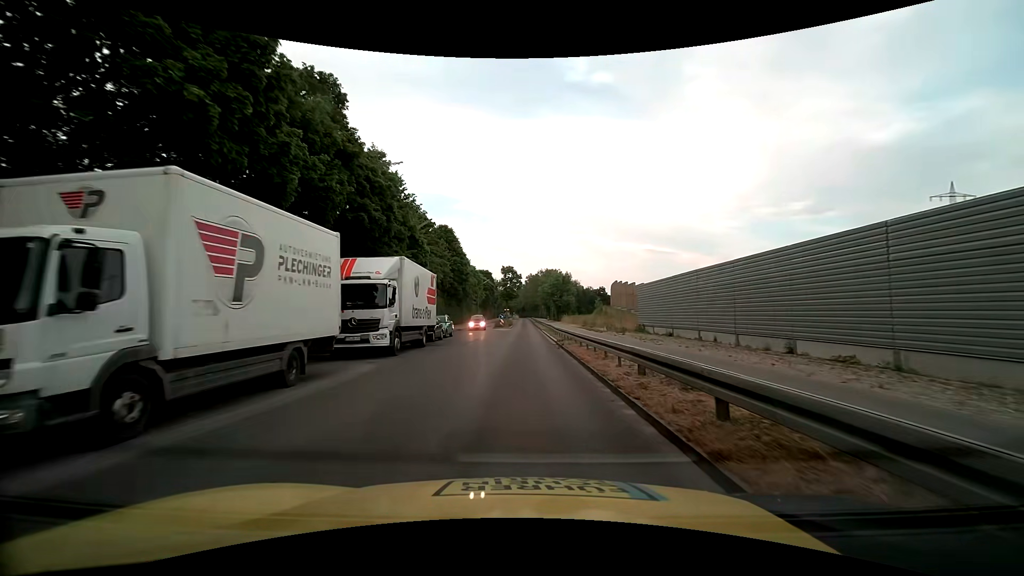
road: tertiary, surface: asphalt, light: Day
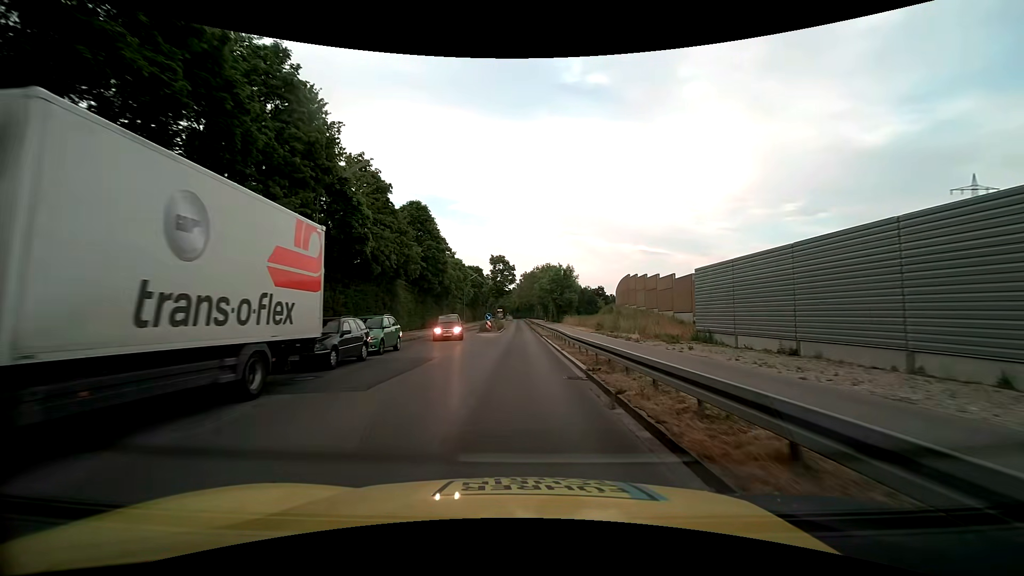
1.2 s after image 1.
(+0.1, +14.0) m; +1°
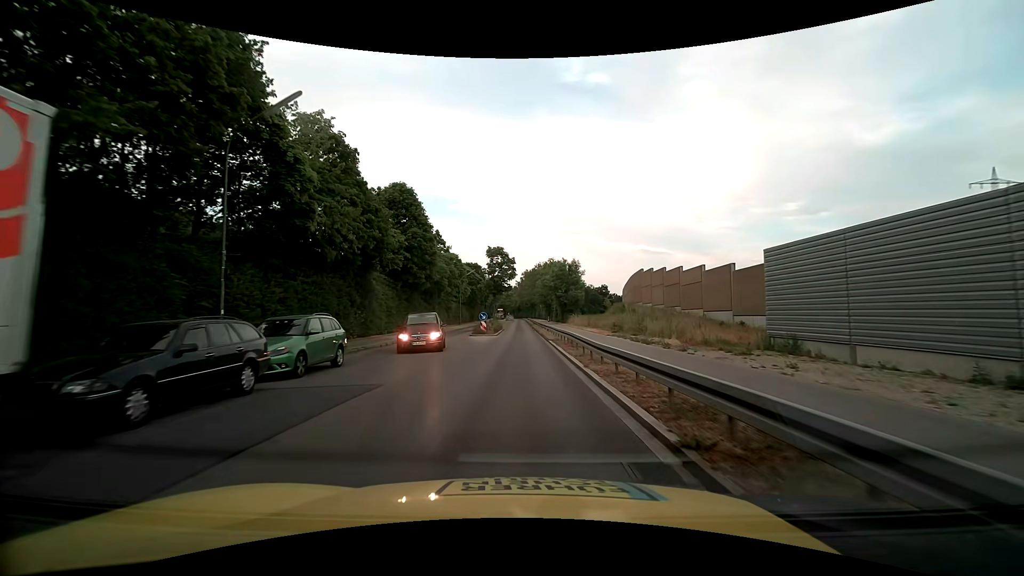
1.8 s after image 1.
(0.0, +7.0) m; 0°
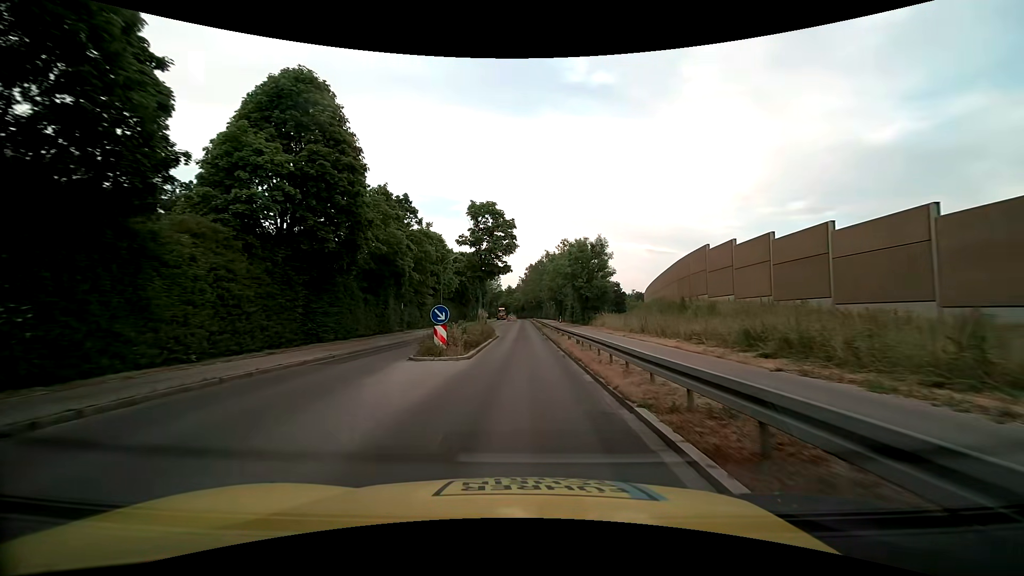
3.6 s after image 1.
(-0.1, +20.5) m; 0°
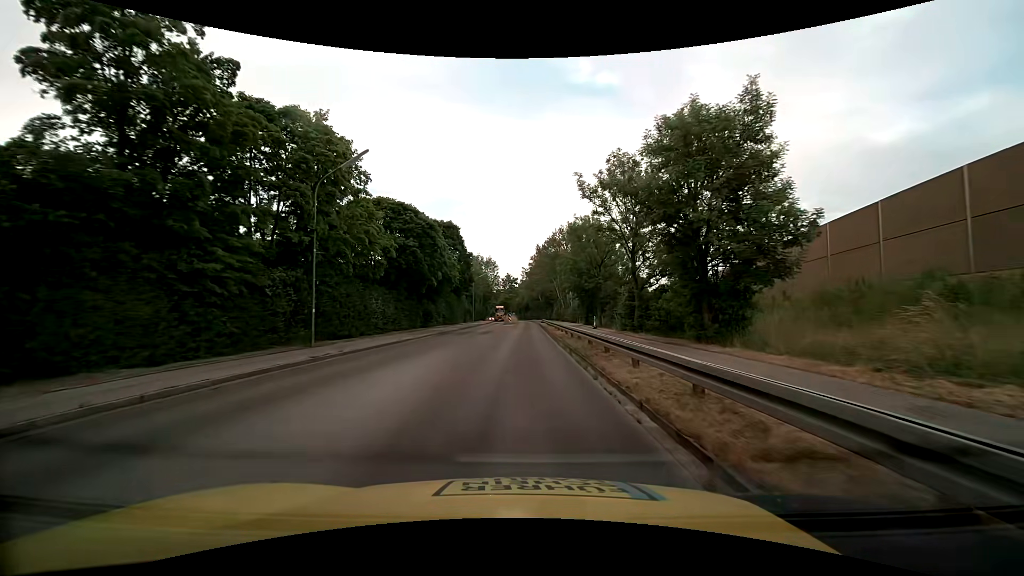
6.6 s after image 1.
(+0.1, +34.0) m; 0°
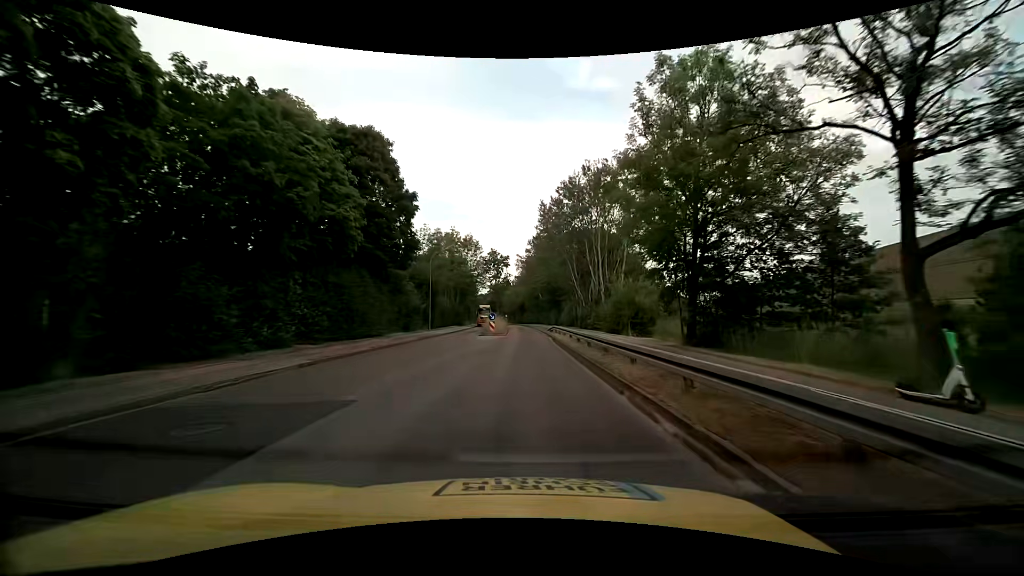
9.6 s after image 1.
(-0.1, +34.9) m; +1°
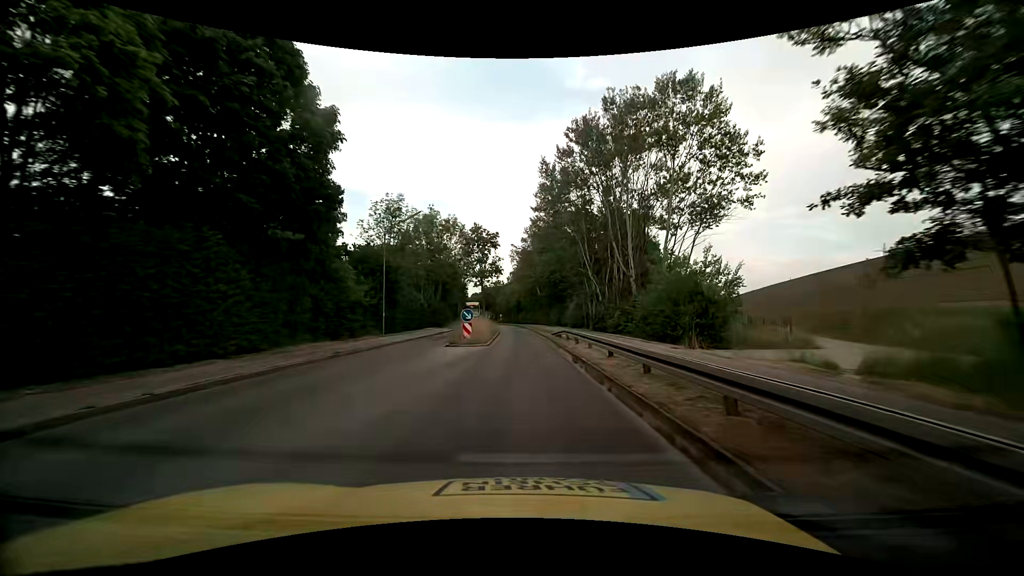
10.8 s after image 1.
(0.0, +14.2) m; 0°
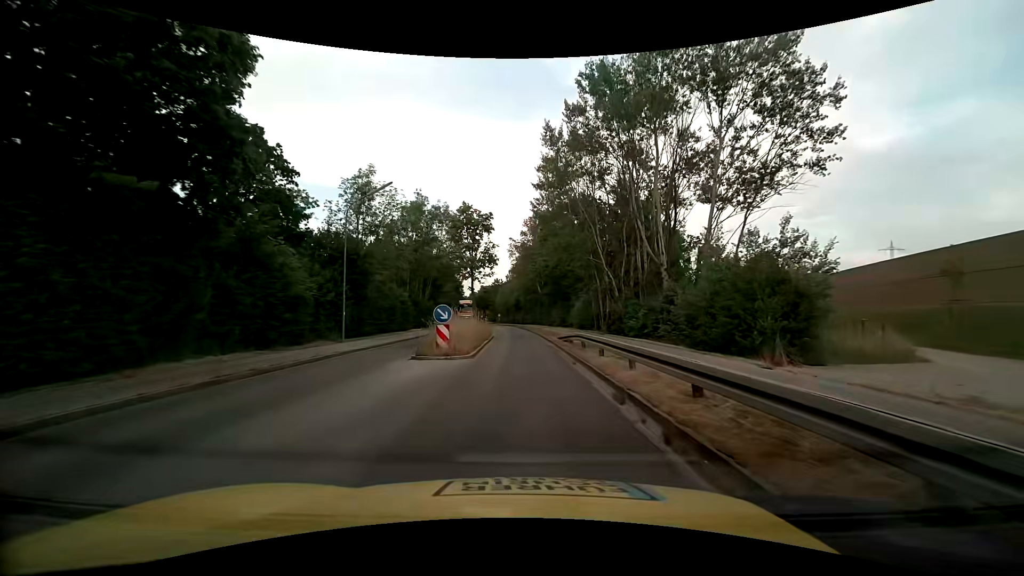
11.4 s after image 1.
(0.0, +7.1) m; 0°
(0, +10) (0, +20) (0, +30) (0, +40) (-1, +50) (-1, +60) (-2, +70) (-3, +80) (-3, +90) (-4, +100) m
